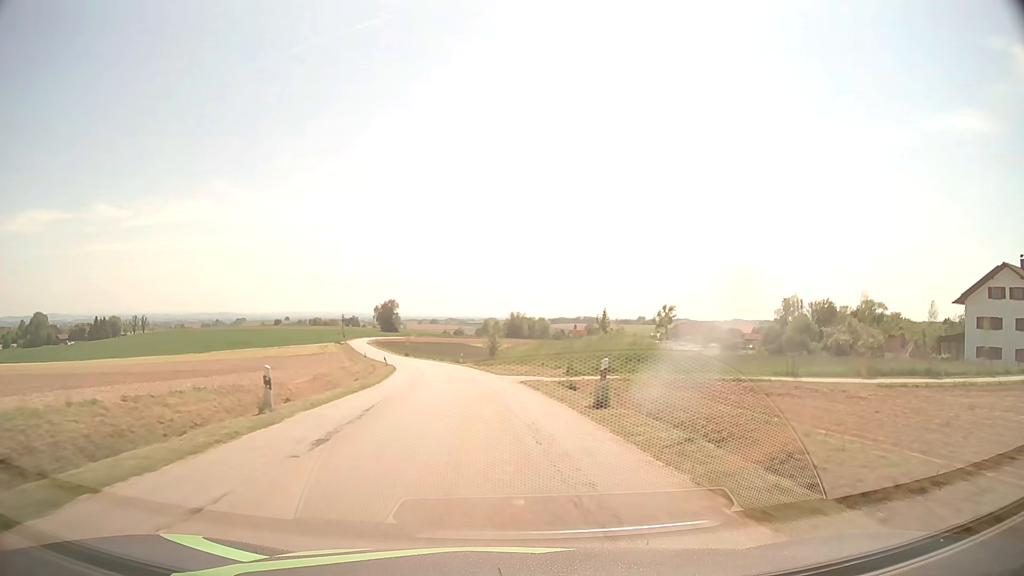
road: tertiary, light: Day
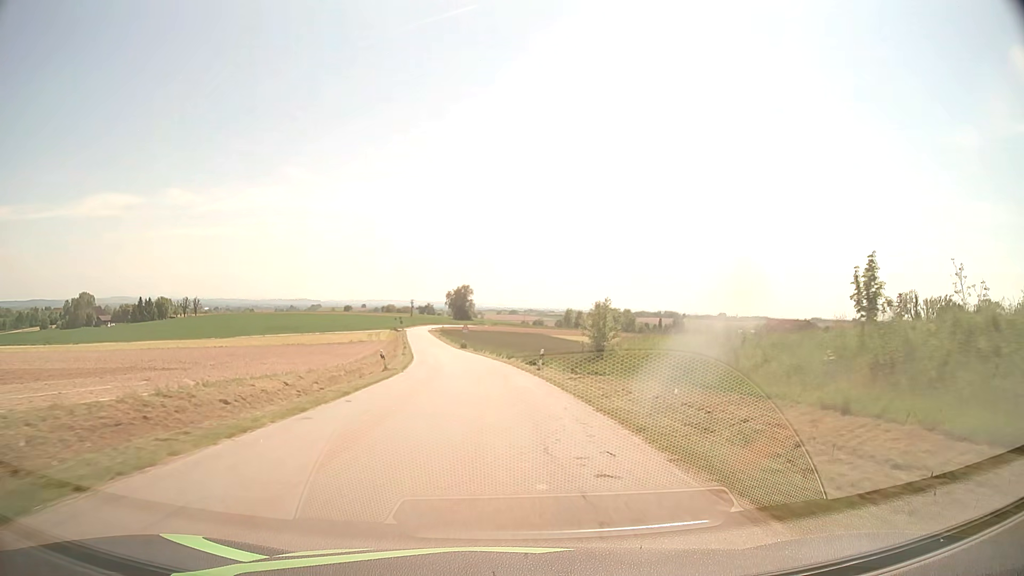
(-2.1, +32.7) m; -7°
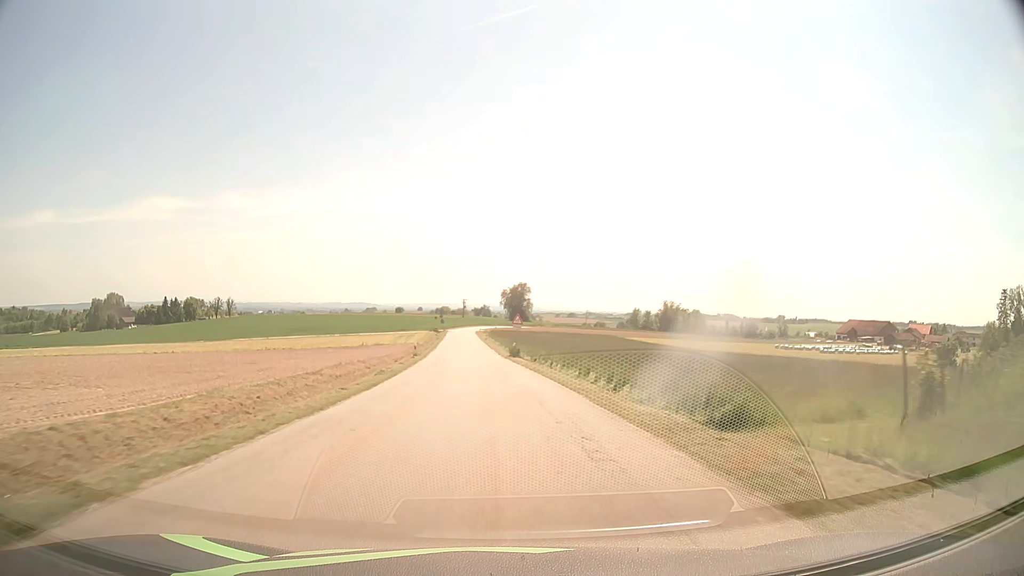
(-1.4, +32.6) m; -5°
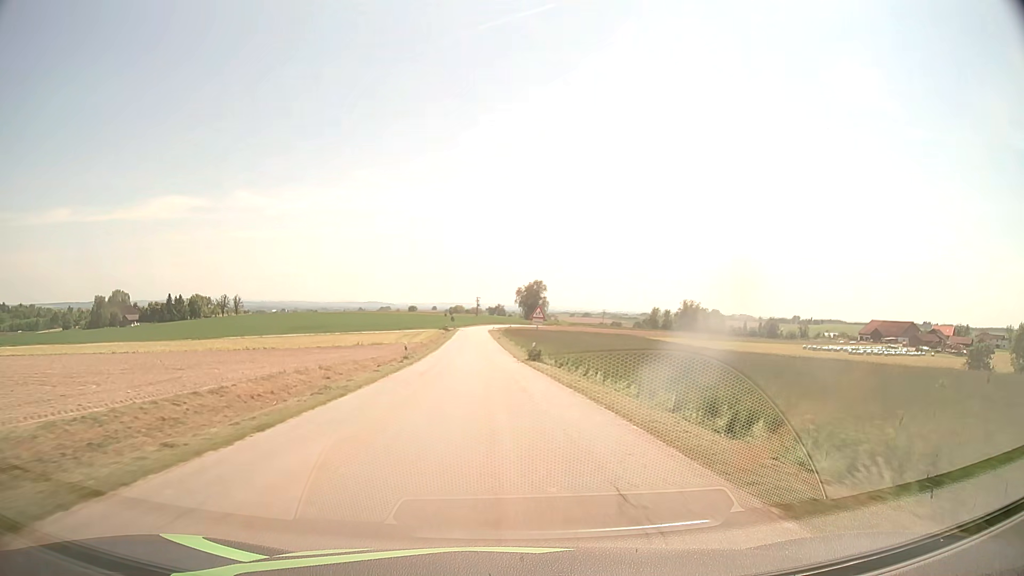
(-0.2, +10.8) m; -2°
(0, +10) (0, +20) (0, +30) (-1, +40) (-1, +50) (-2, +60) (-2, +70) (-3, +80) (-3, +90) (-4, +100) m
